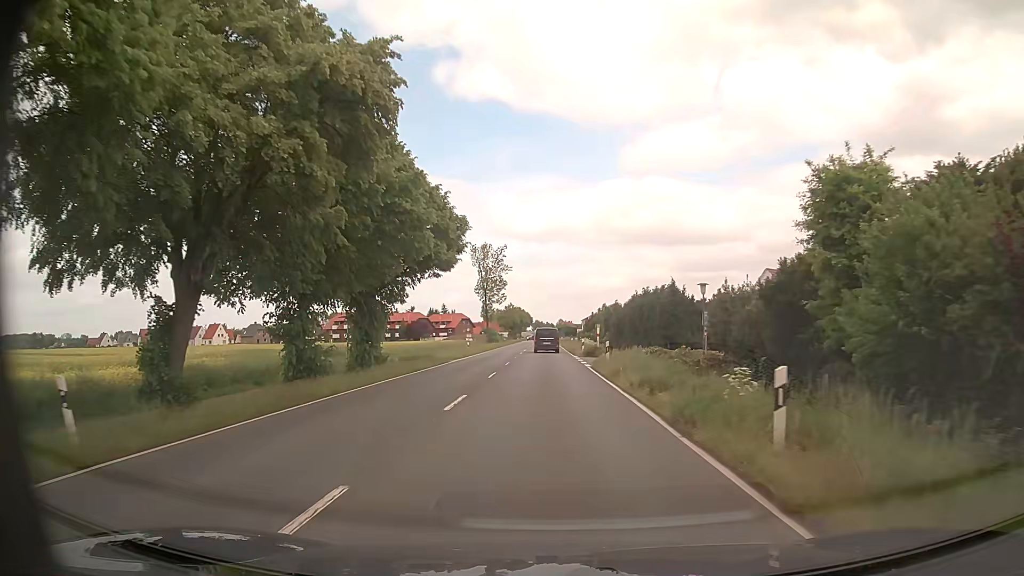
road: primary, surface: asphalt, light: Day
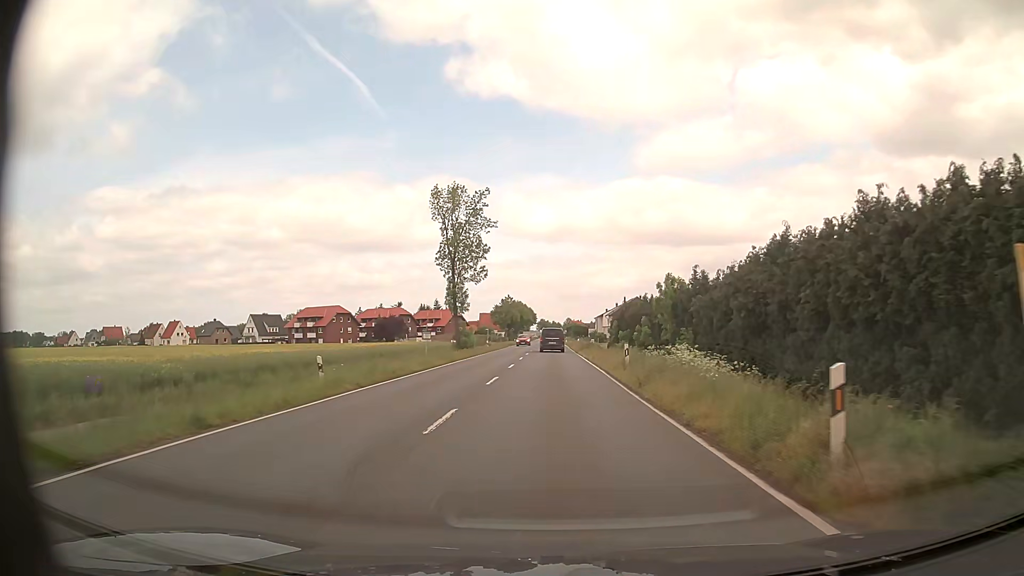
(-0.4, +39.5) m; -1°
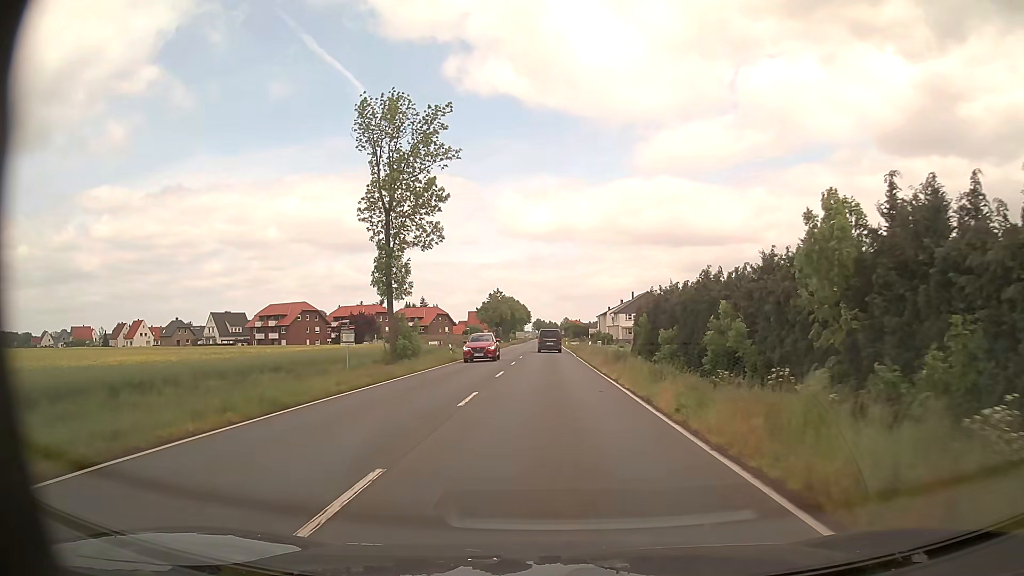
(+0.1, +23.7) m; 0°
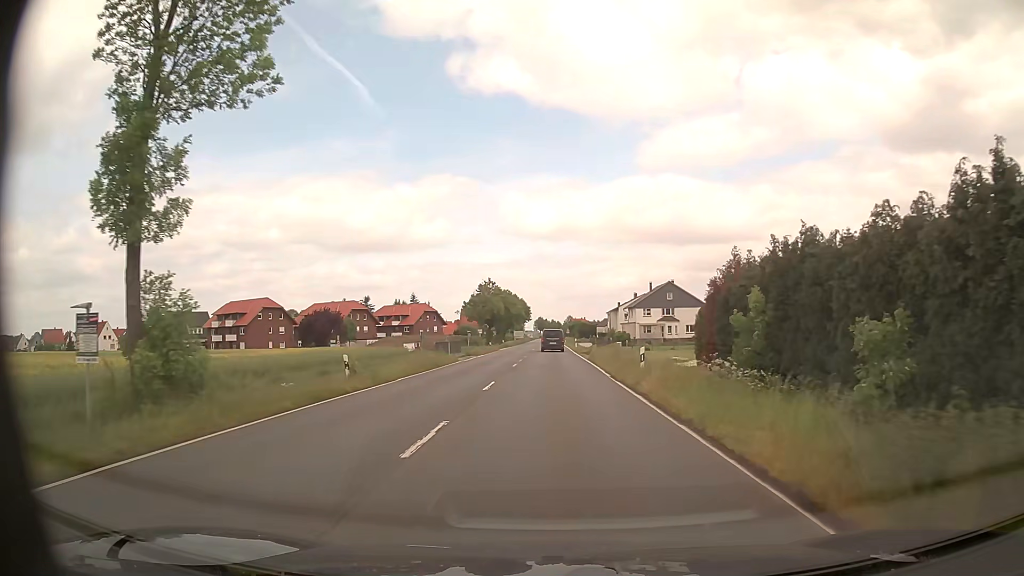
(0.0, +23.8) m; 0°
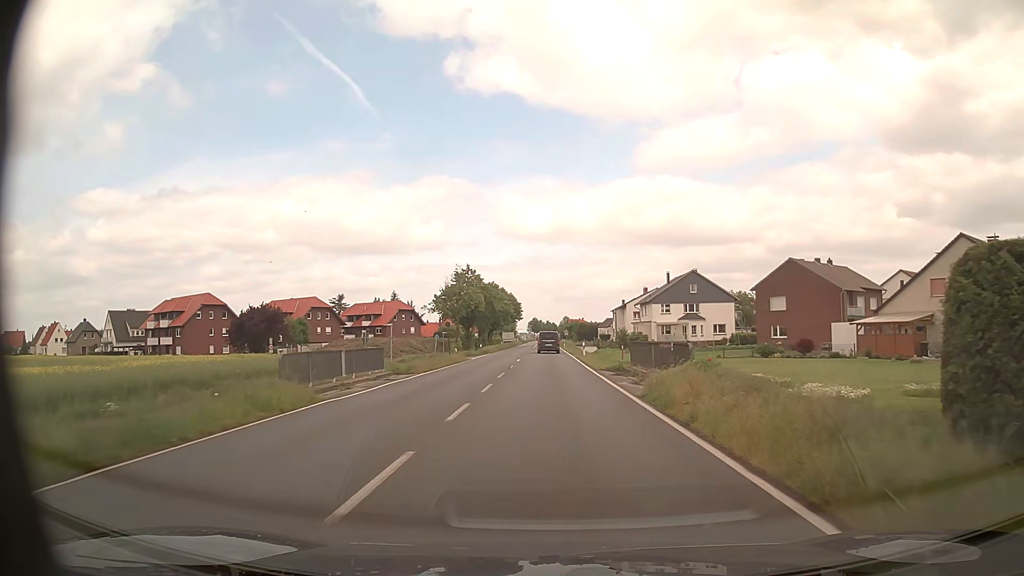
(+0.1, +23.8) m; +1°
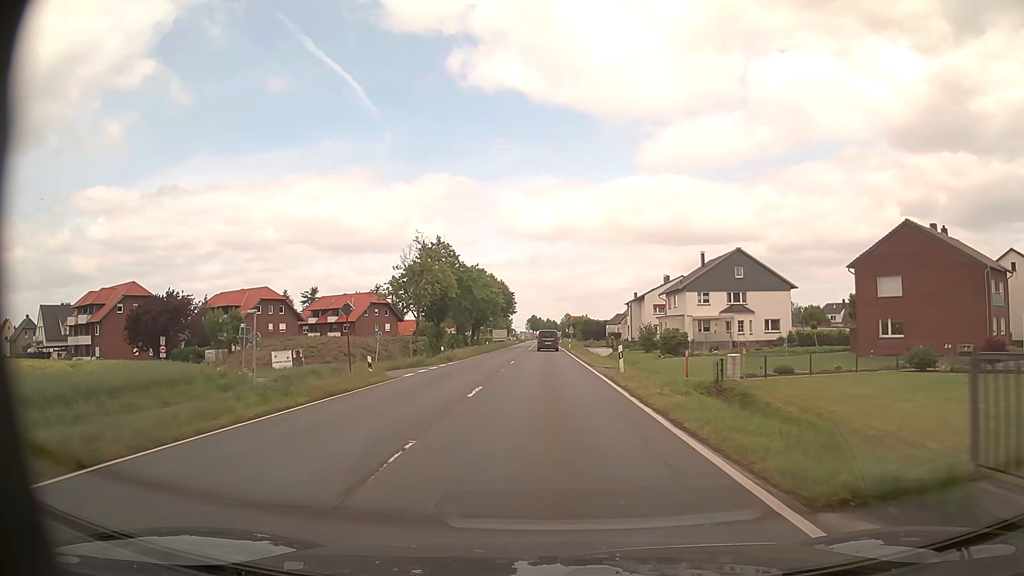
(0.0, +23.8) m; 0°
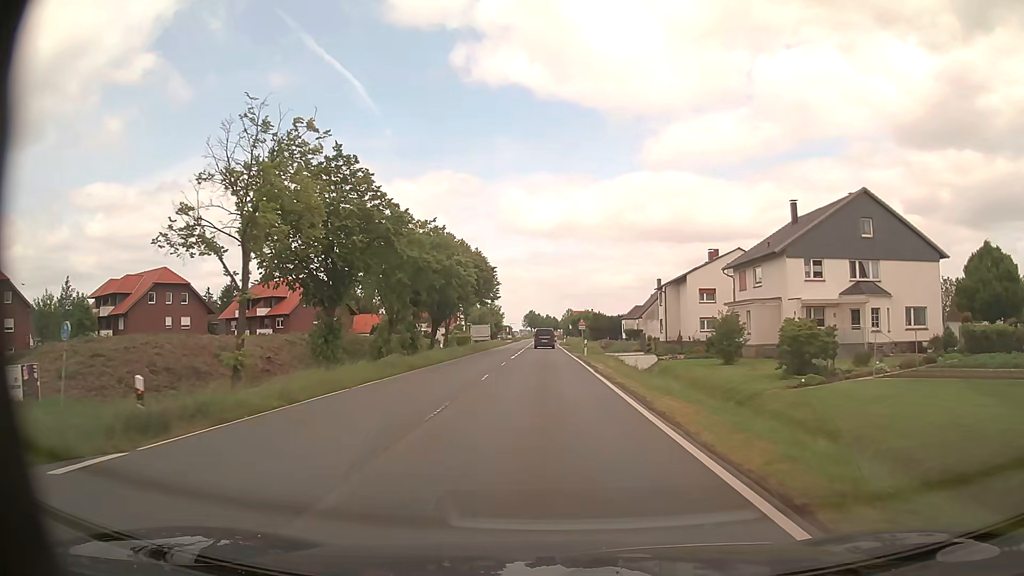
(0.0, +31.6) m; 0°
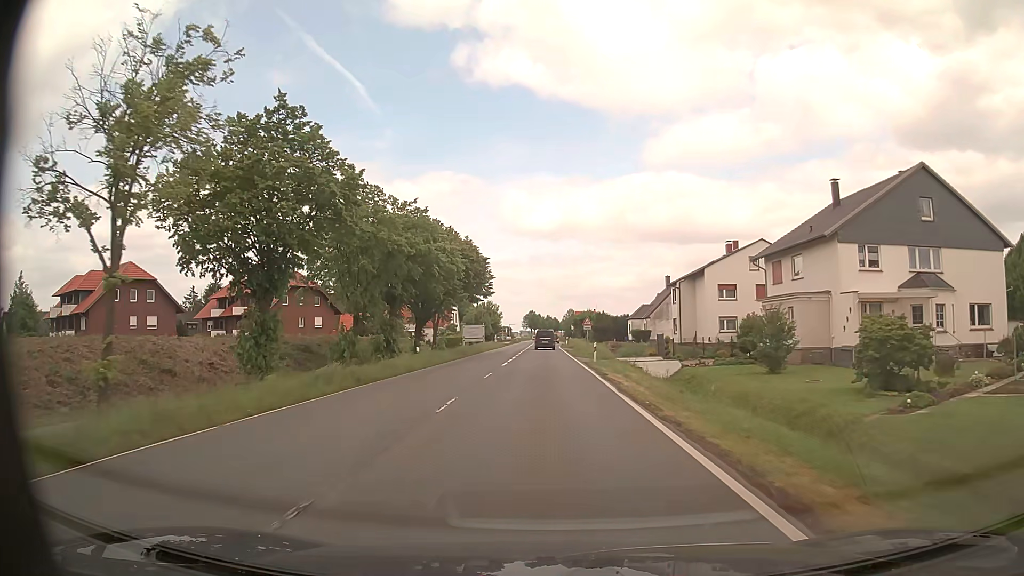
(0.0, +7.9) m; 0°
(0, +10) (0, +20) (0, +30) (0, +40) (0, +50) (0, +60) (0, +70) (0, +80) (0, +90) (0, +100) m
